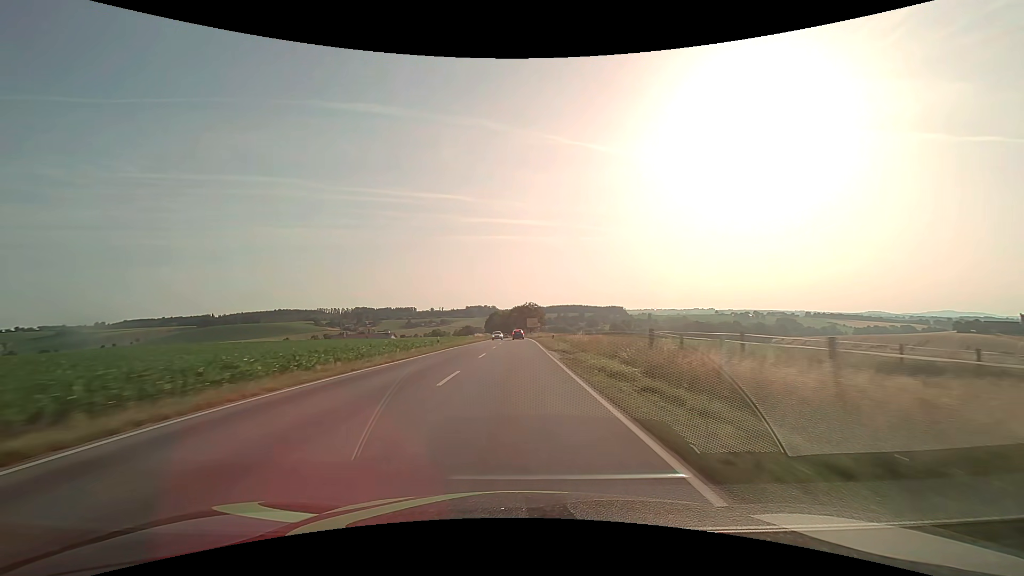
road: secondary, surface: asphalt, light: Day
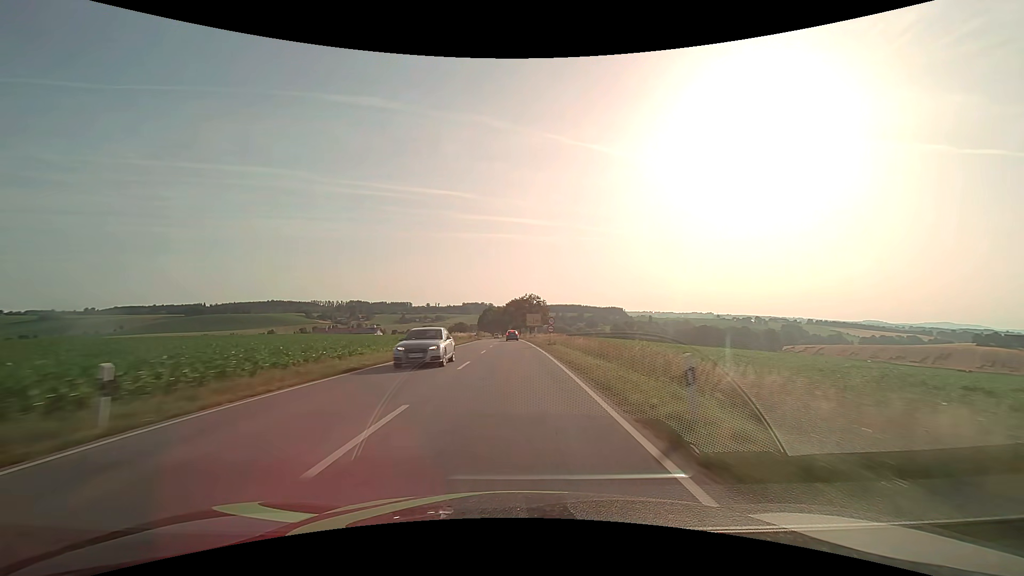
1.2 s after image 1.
(+0.1, +30.9) m; 0°
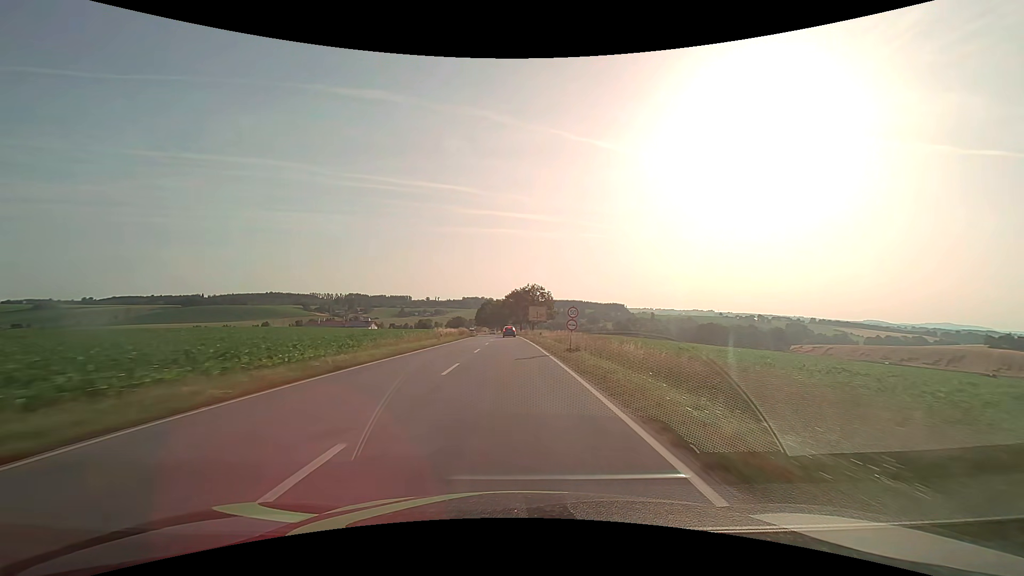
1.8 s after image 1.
(0.0, +14.7) m; 0°
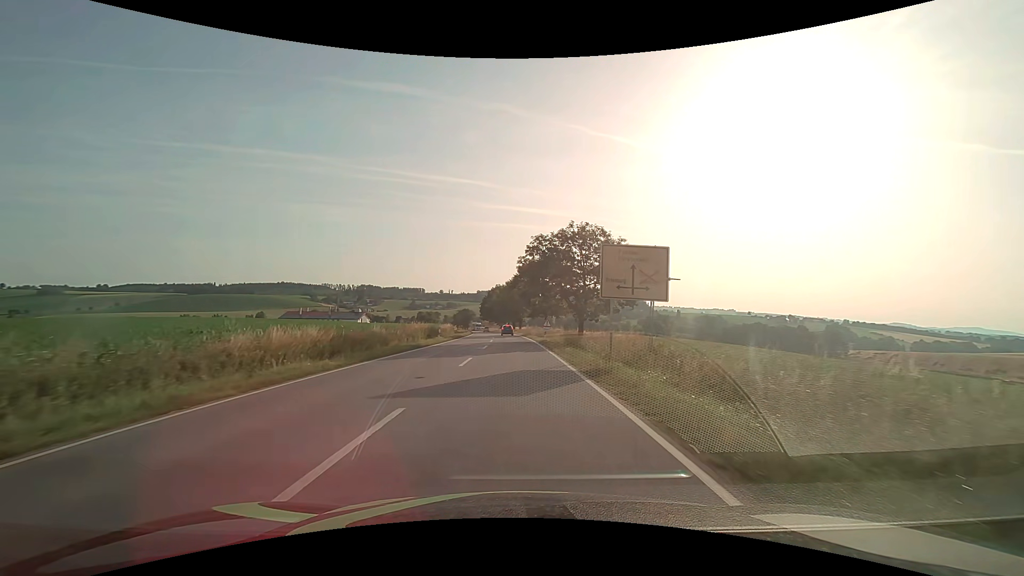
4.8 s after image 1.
(-0.8, +56.0) m; -2°
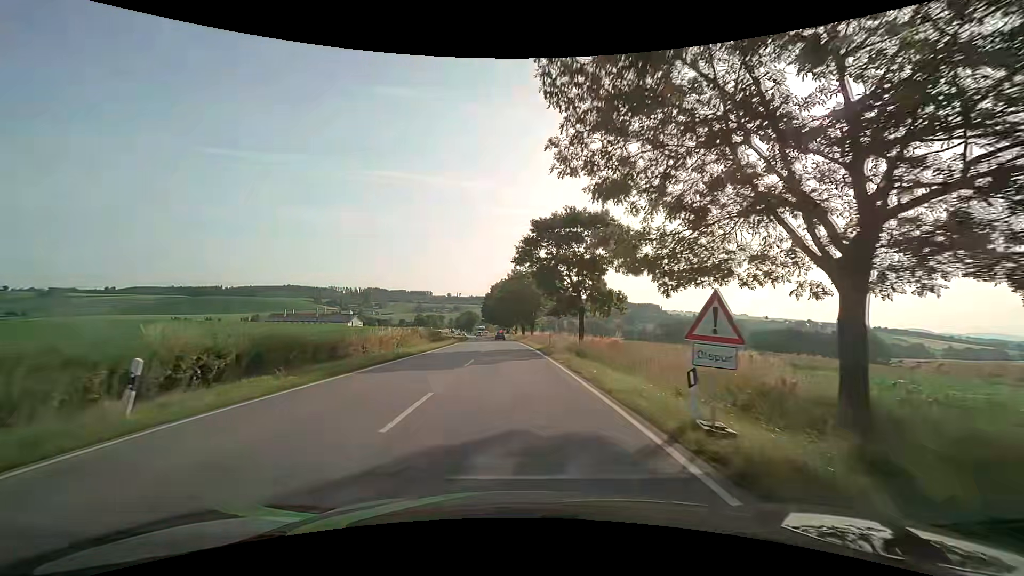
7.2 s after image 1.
(-0.2, +33.0) m; -1°
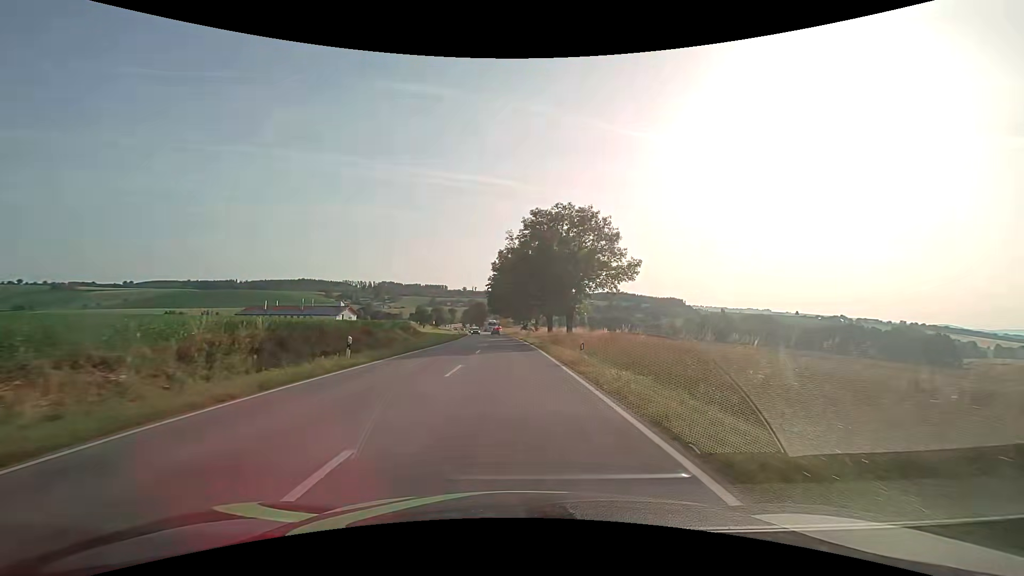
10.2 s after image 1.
(-0.6, +41.0) m; -2°
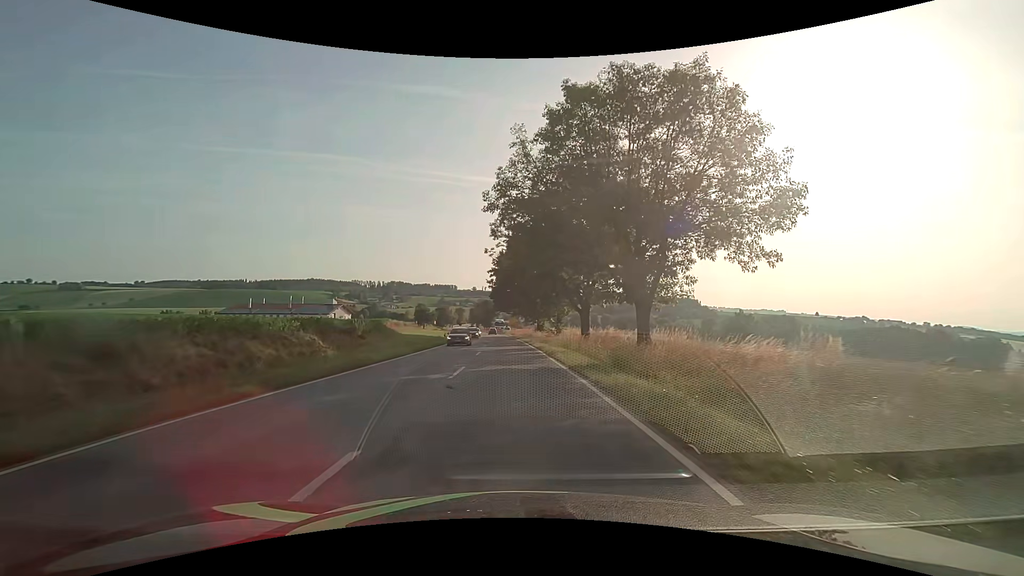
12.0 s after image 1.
(-0.3, +24.0) m; -1°
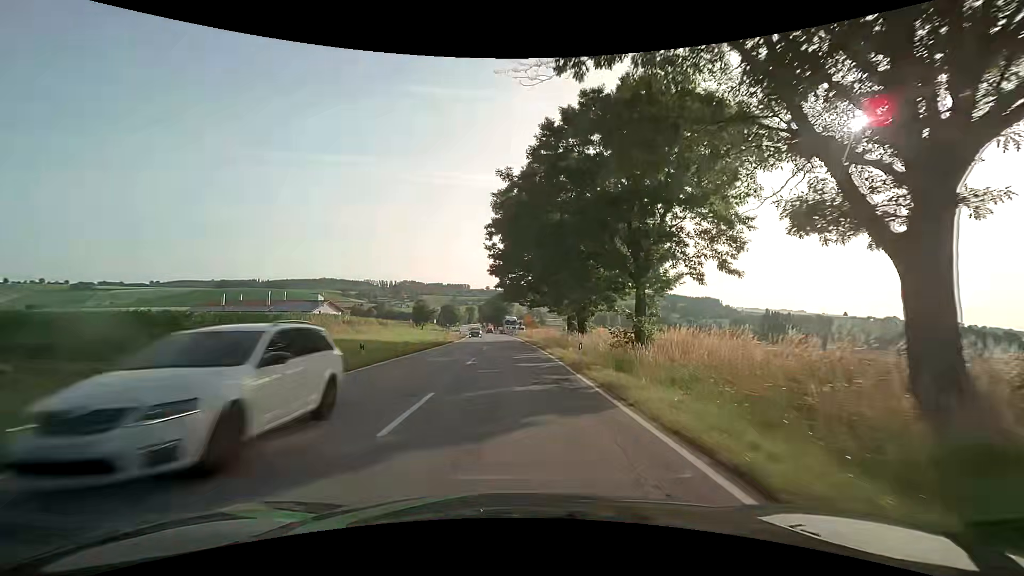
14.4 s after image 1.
(-0.6, +31.1) m; -2°
(0, +10) (0, +20) (0, +30) (-1, +40) (-1, +50) (-1, +60) (-2, +70) (-2, +80) (-3, +90) (-4, +100) m
